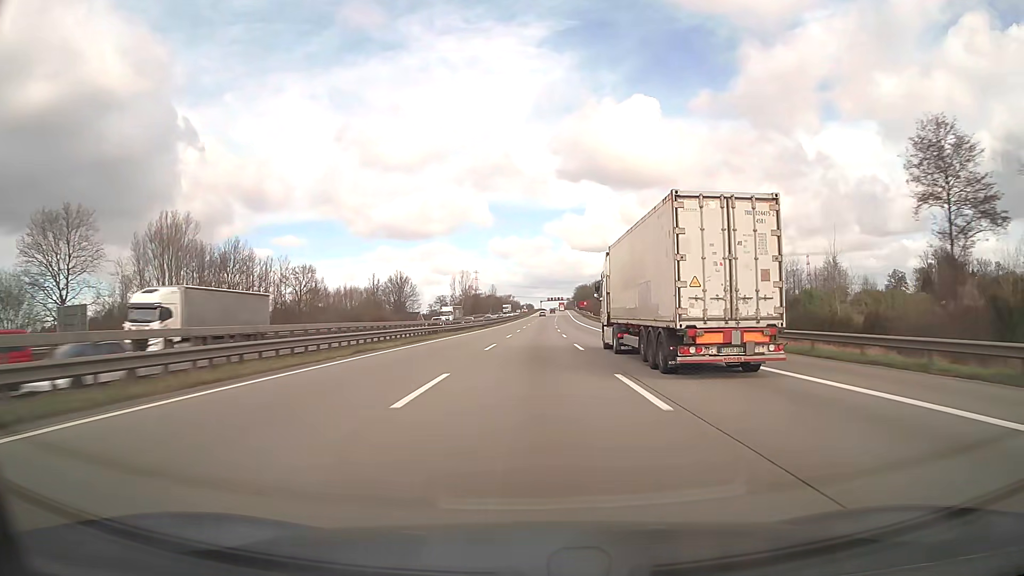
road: motorway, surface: asphalt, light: Day
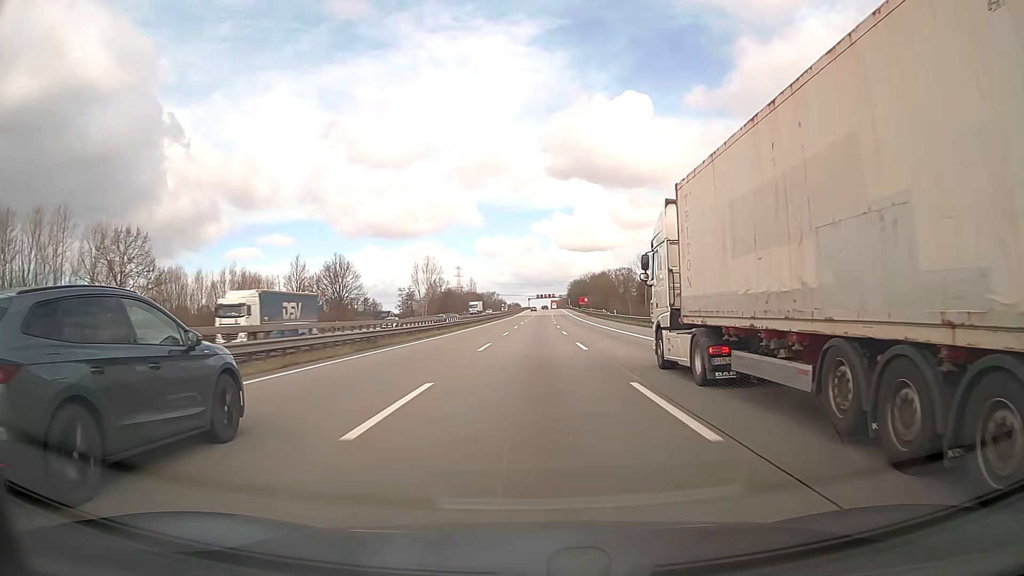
(+0.5, +57.0) m; +1°
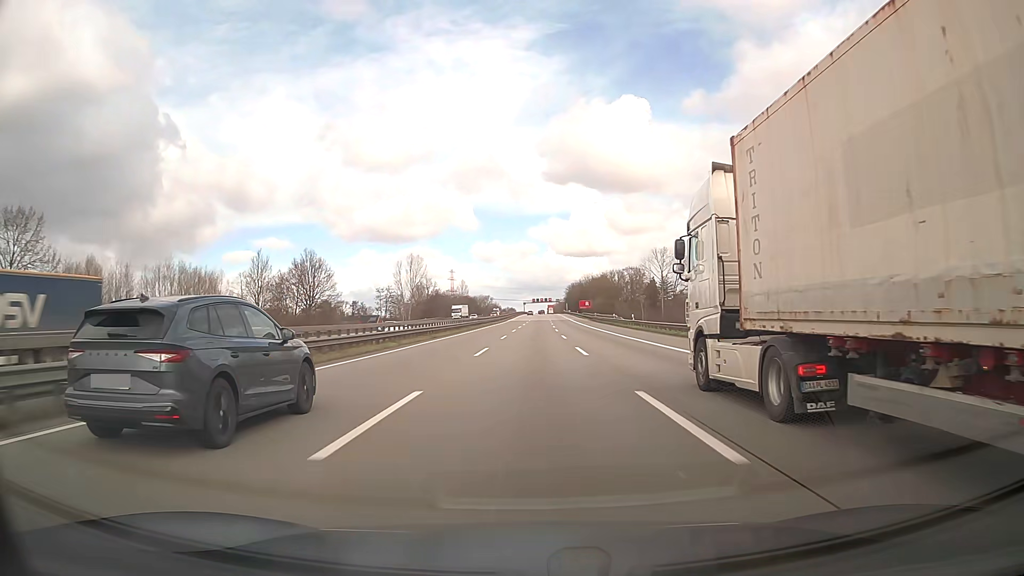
(+0.1, +19.0) m; 0°
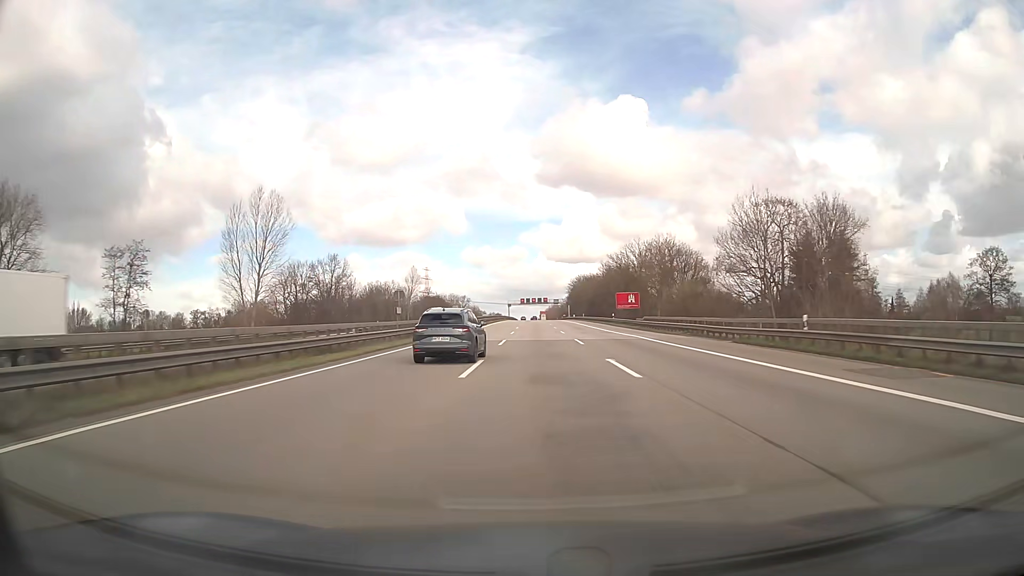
(+0.4, +94.8) m; +1°
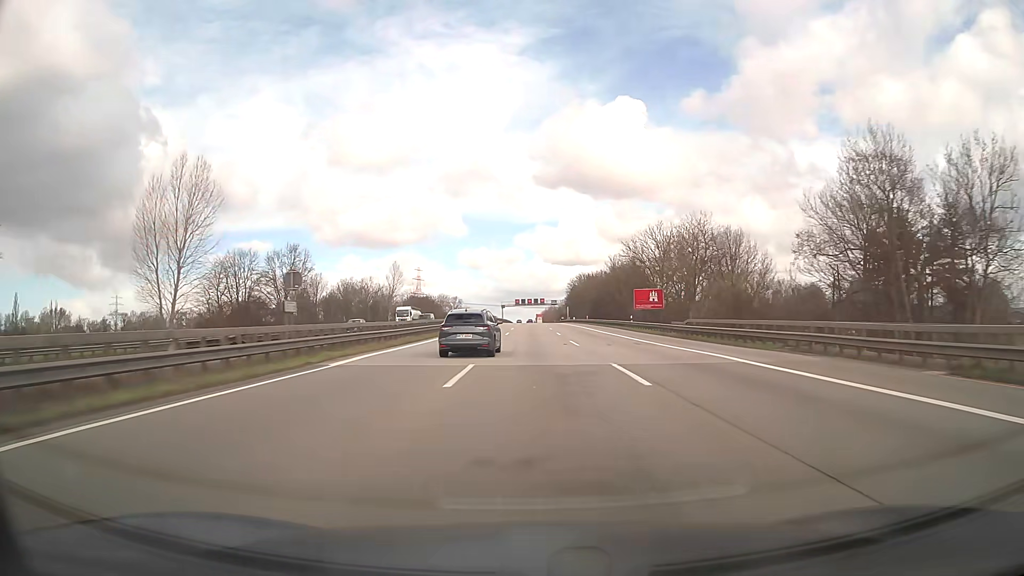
(+0.1, +18.9) m; 0°
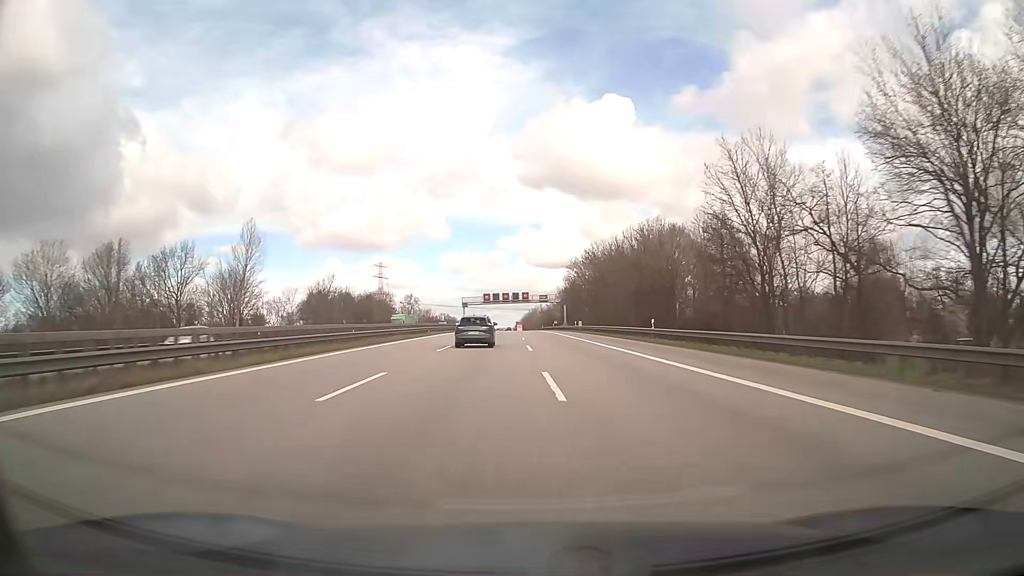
(+1.2, +75.8) m; +2°
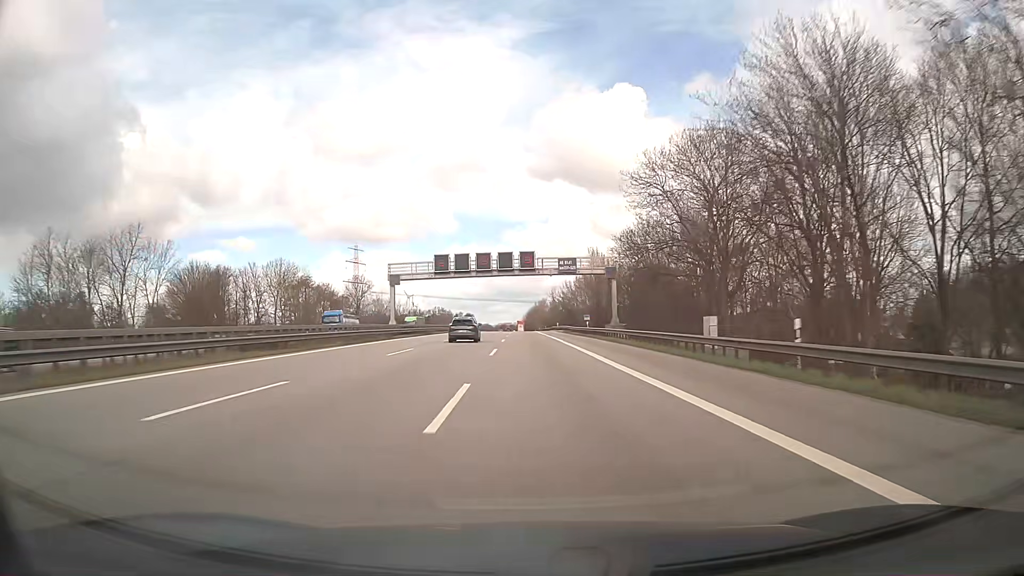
(-0.3, +76.0) m; -1°
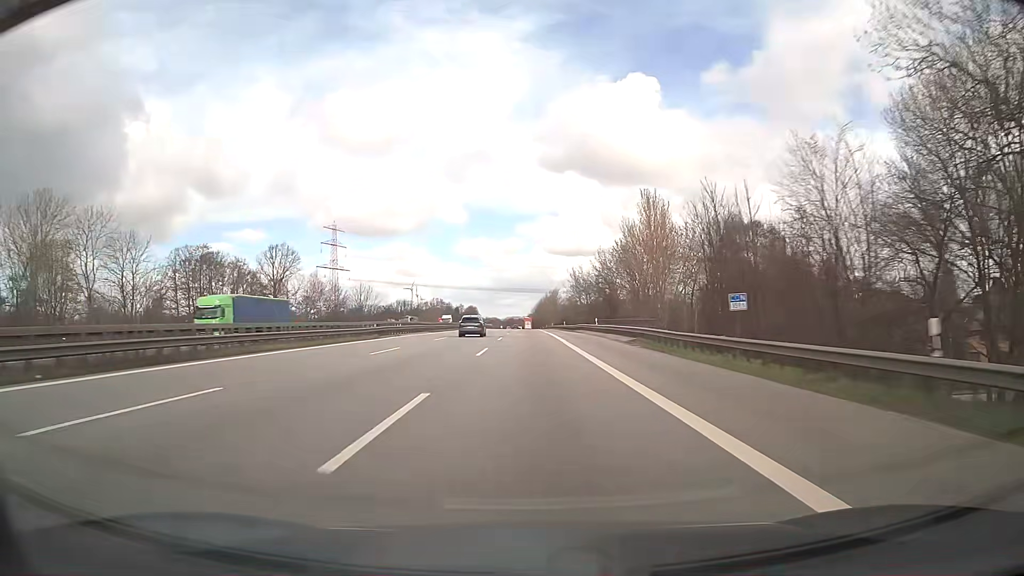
(-0.4, +57.1) m; -1°
(0, +10) (0, +20) (0, +30) (0, +40) (0, +50) (0, +60) (0, +70) (-1, +80) (-1, +90) (-1, +100) m
